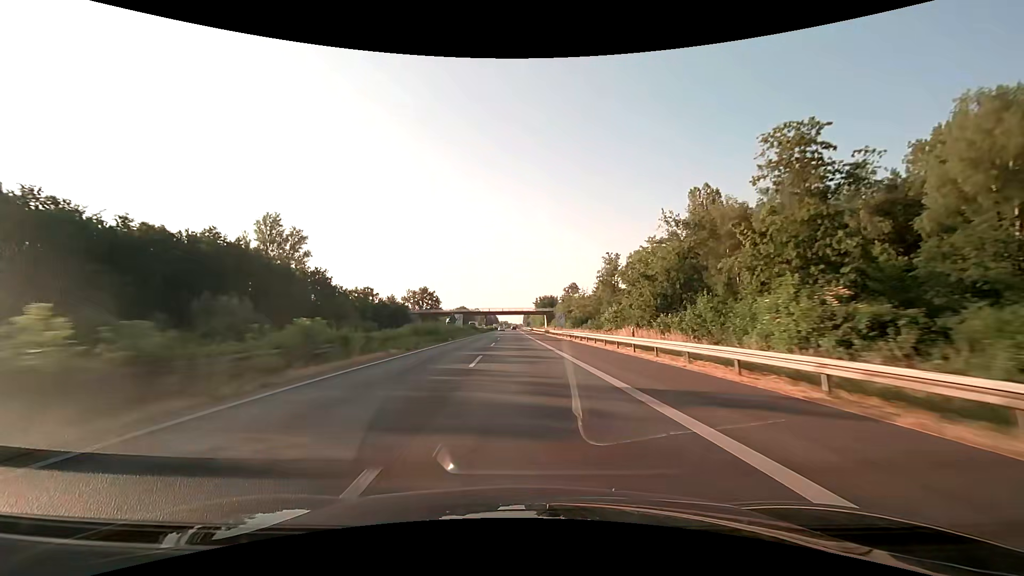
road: motorway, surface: asphalt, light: Day
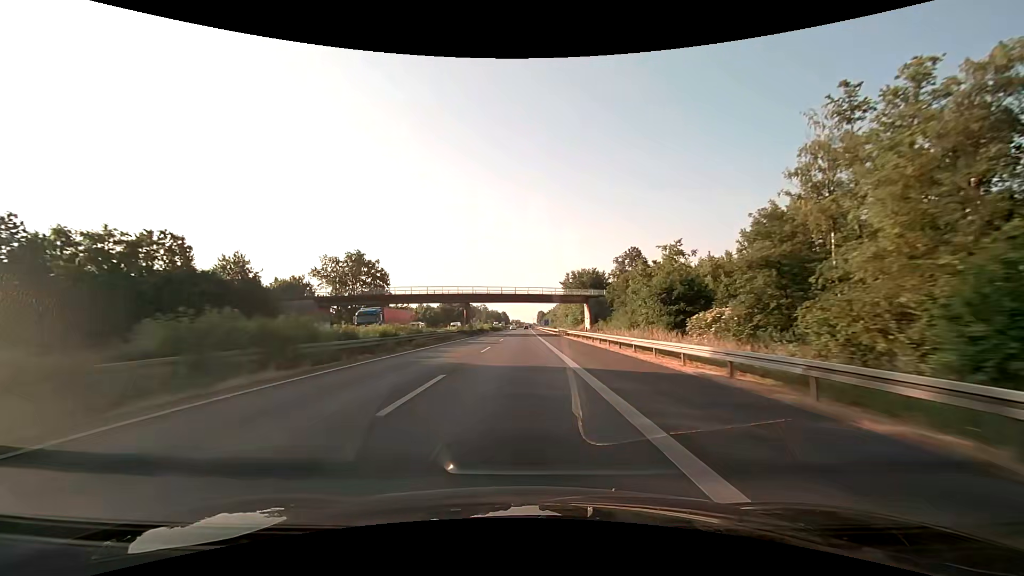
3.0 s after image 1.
(-1.4, +80.9) m; -2°
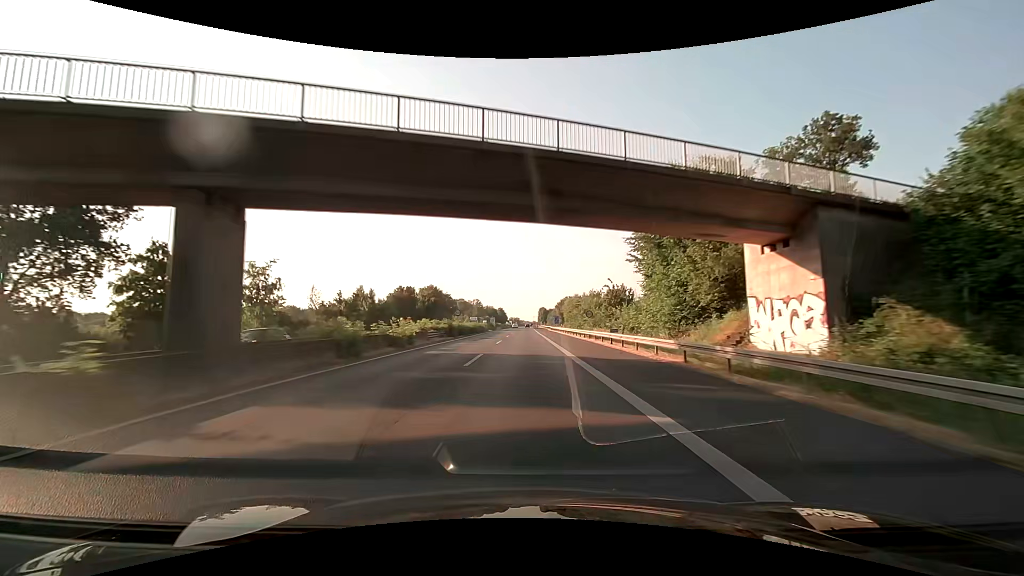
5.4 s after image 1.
(-0.3, +63.3) m; 0°
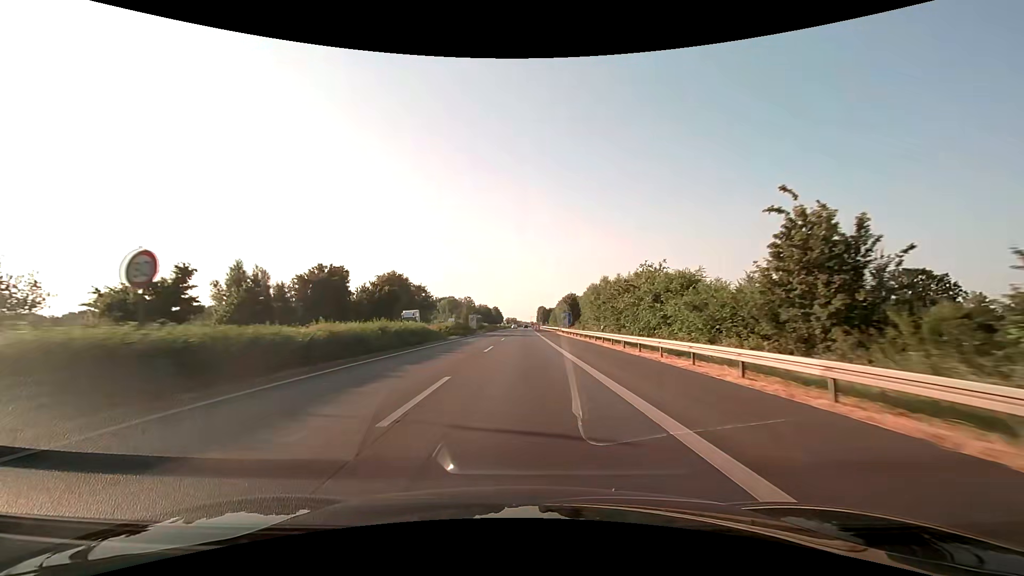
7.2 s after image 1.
(+0.2, +44.9) m; 0°
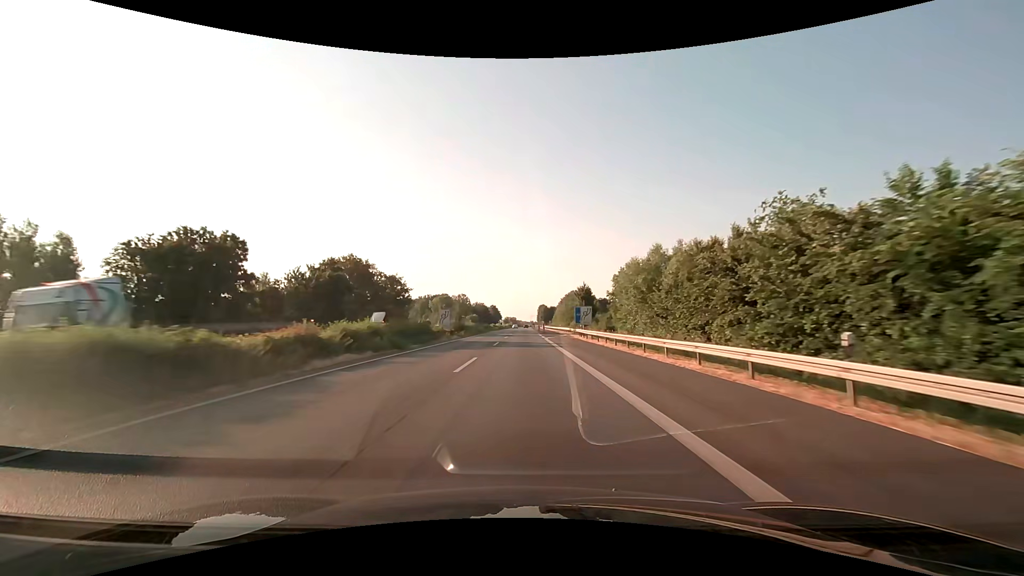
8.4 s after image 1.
(0.0, +28.6) m; 0°
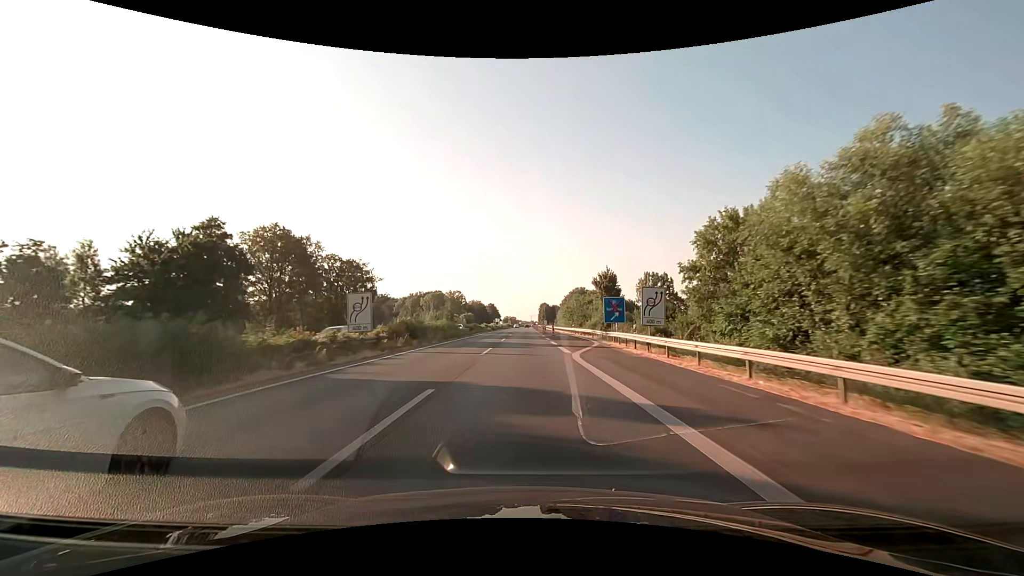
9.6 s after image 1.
(+0.1, +27.5) m; 0°
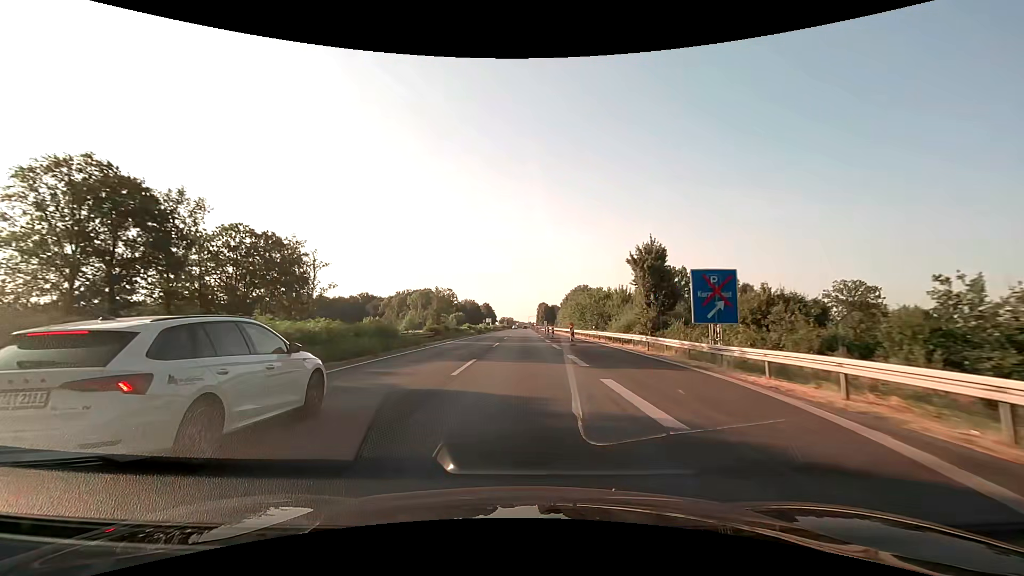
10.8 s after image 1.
(+0.1, +26.6) m; 0°
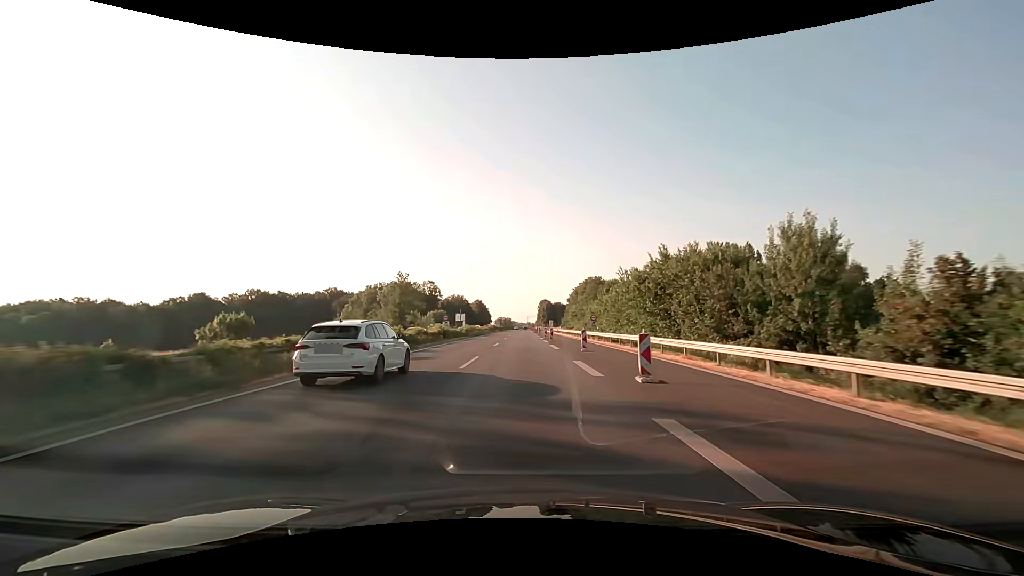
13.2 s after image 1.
(+0.4, +51.7) m; 0°
(0, +10) (0, +20) (0, +30) (0, +40) (0, +50) (0, +60) (0, +70) (0, +80) (0, +90) (0, +100) m
